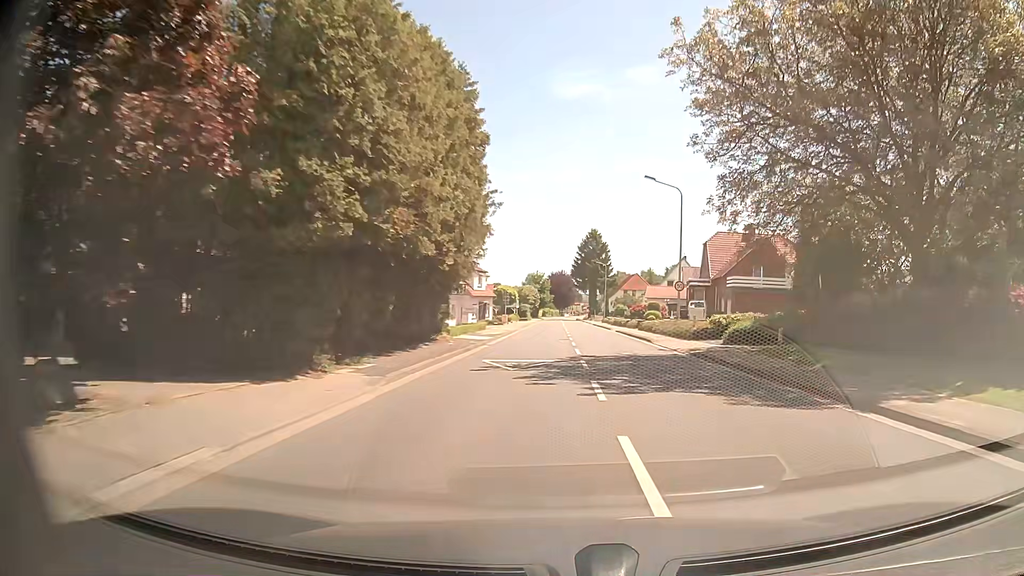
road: tertiary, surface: asphalt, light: Day
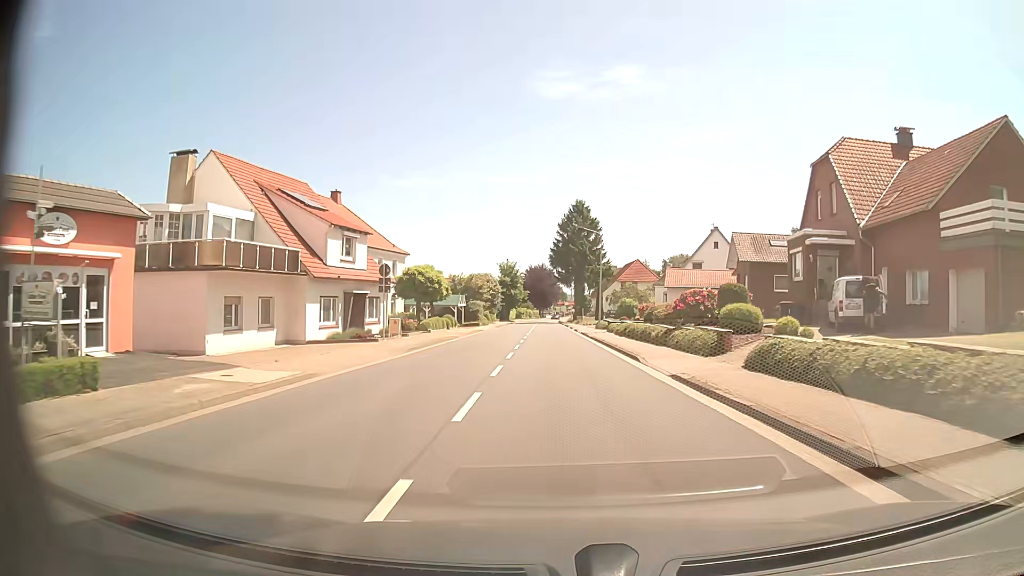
(+1.7, +38.5) m; +1°
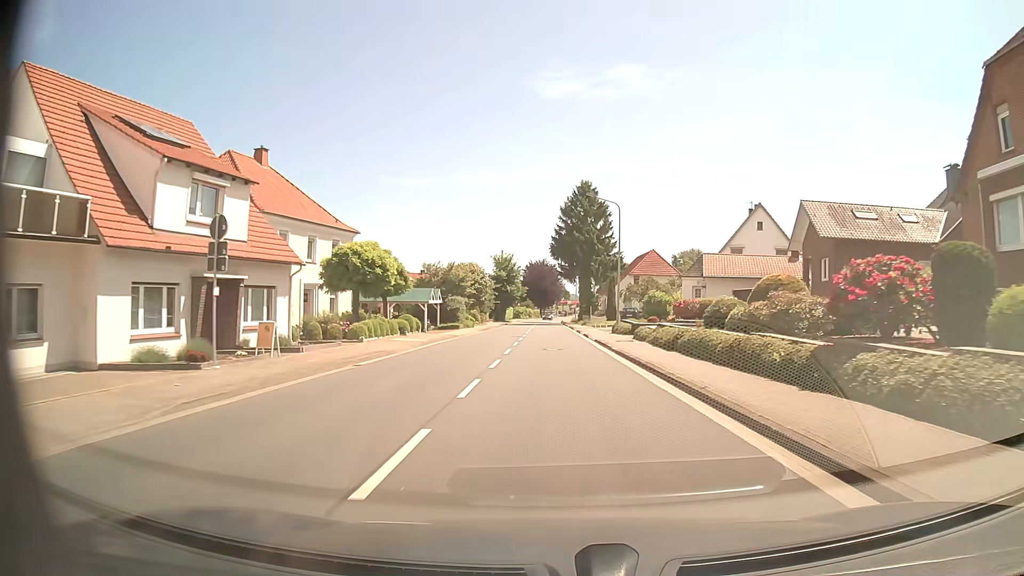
(-0.1, +15.8) m; 0°
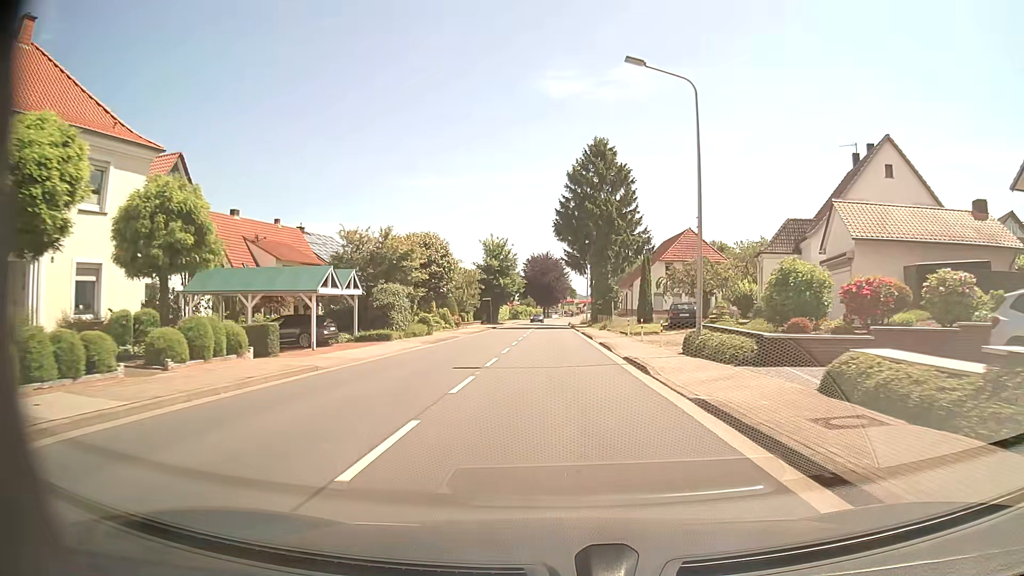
(-0.1, +23.8) m; 0°
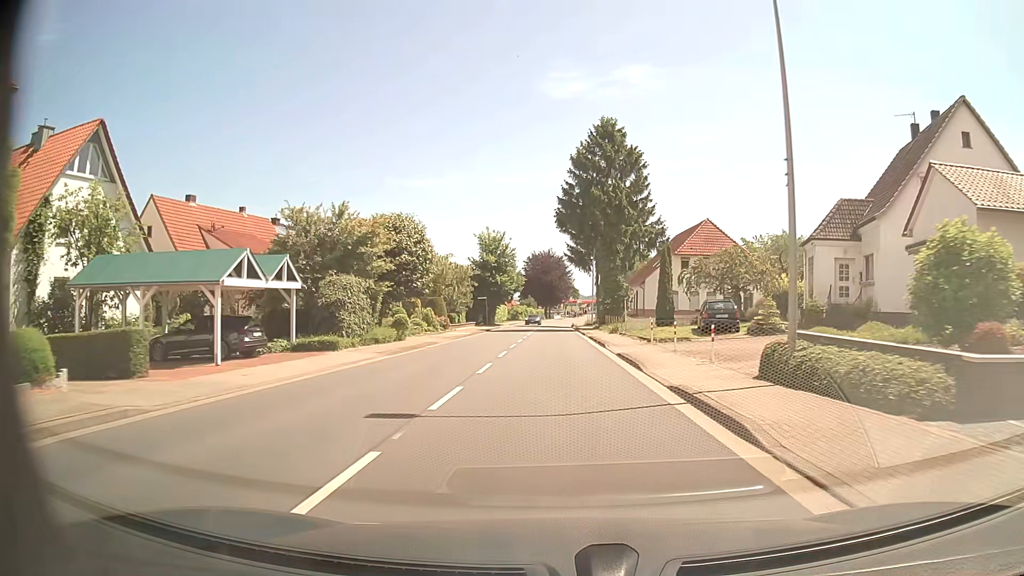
(0.0, +7.9) m; 0°
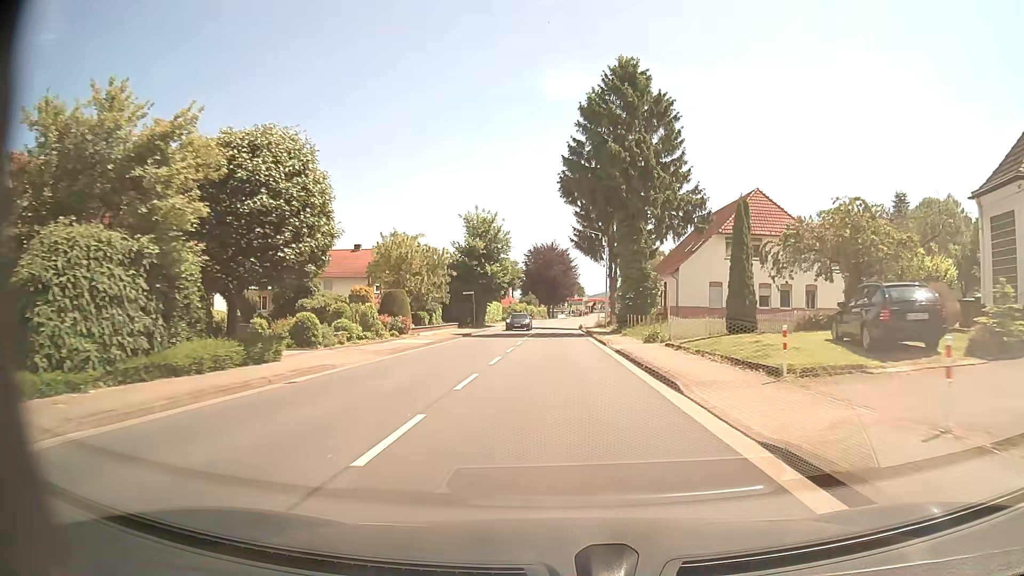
(0.0, +15.8) m; 0°
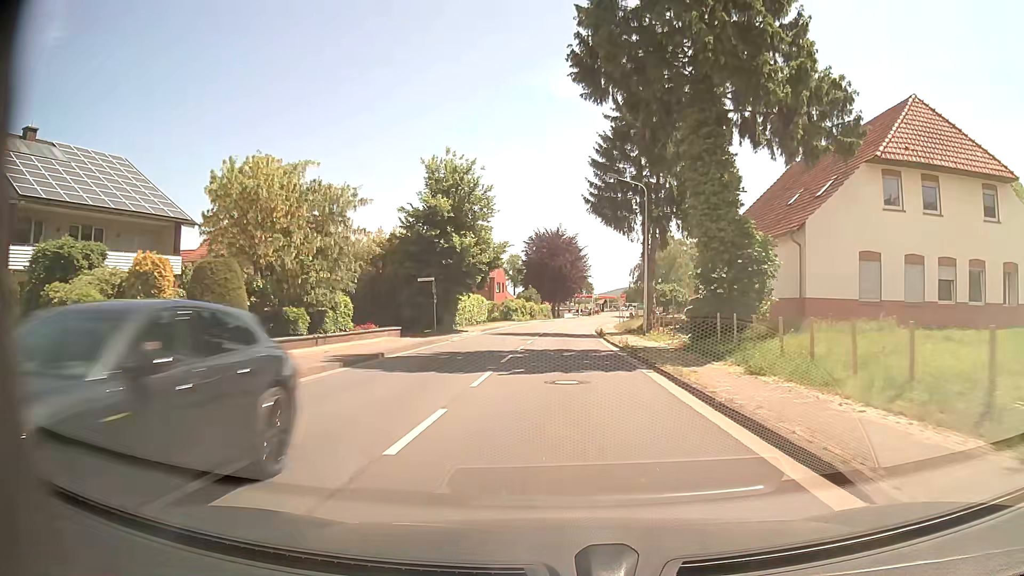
(0.0, +23.8) m; 0°
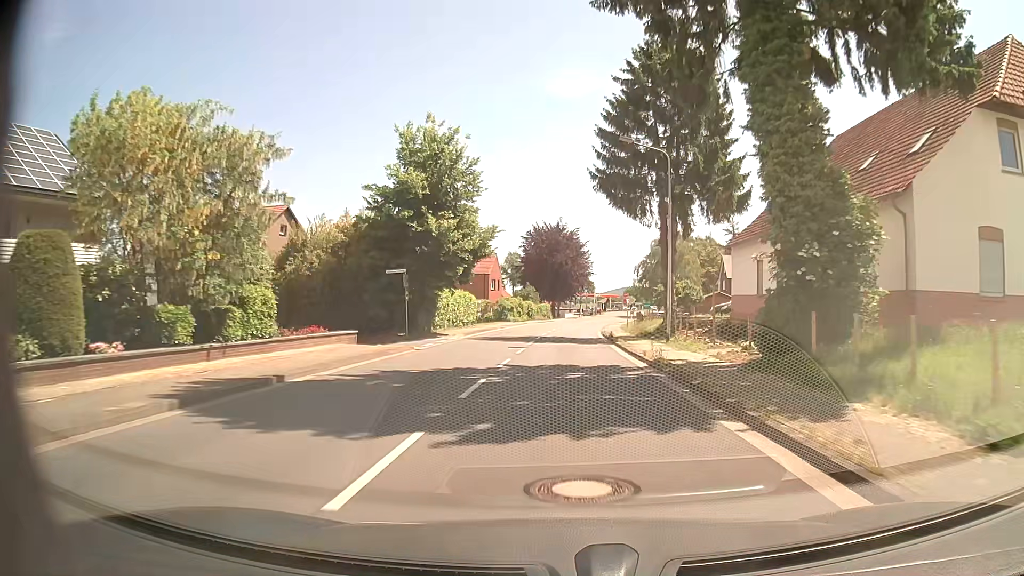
(0.0, +7.9) m; 0°
(0, +10) (0, +20) (0, +30) (0, +40) (+1, +50) (+2, +60) (+3, +70) (+4, +80) (+5, +90) (+7, +100) m
